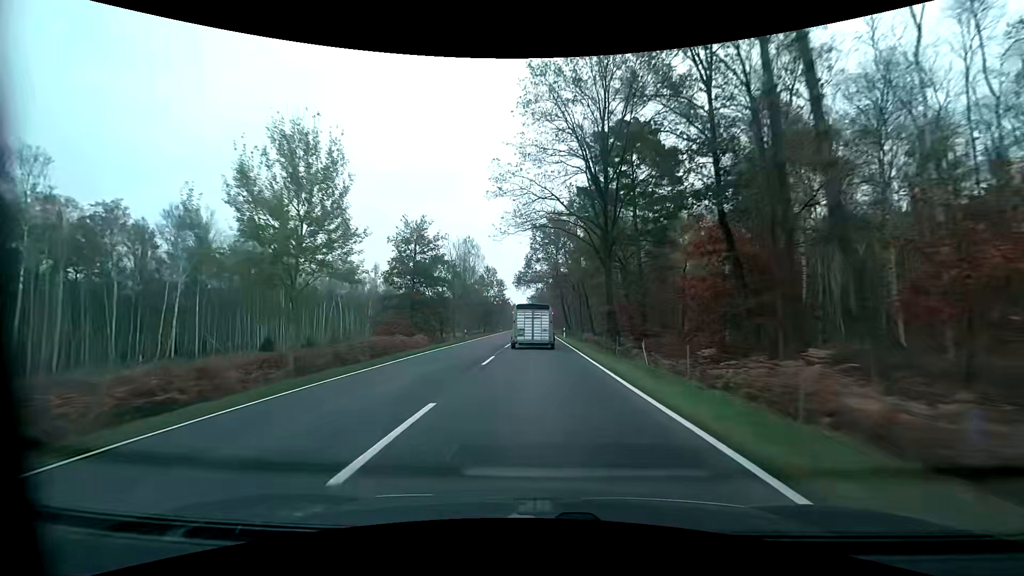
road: primary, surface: asphalt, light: Day
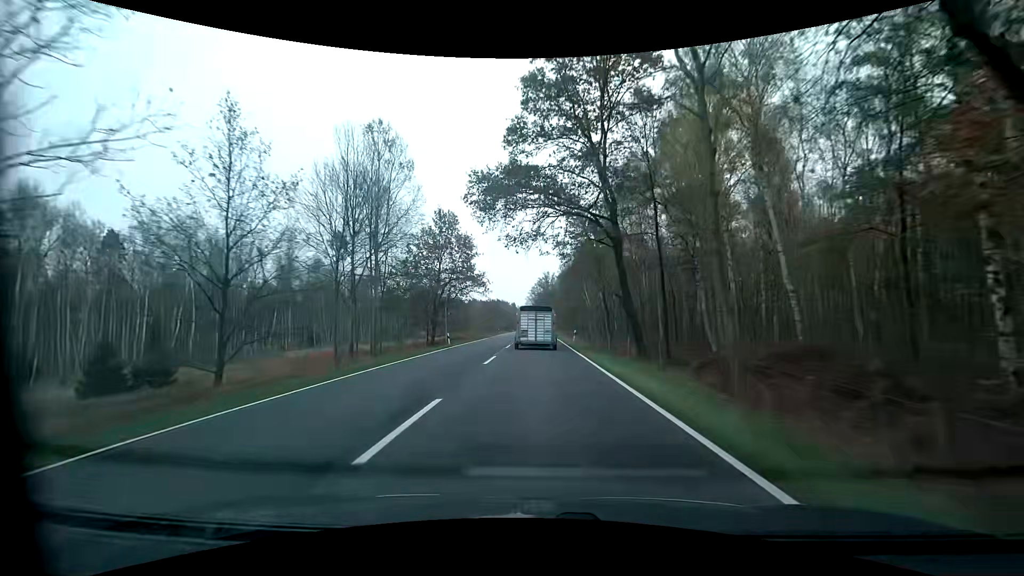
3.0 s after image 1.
(+0.1, +59.3) m; 0°
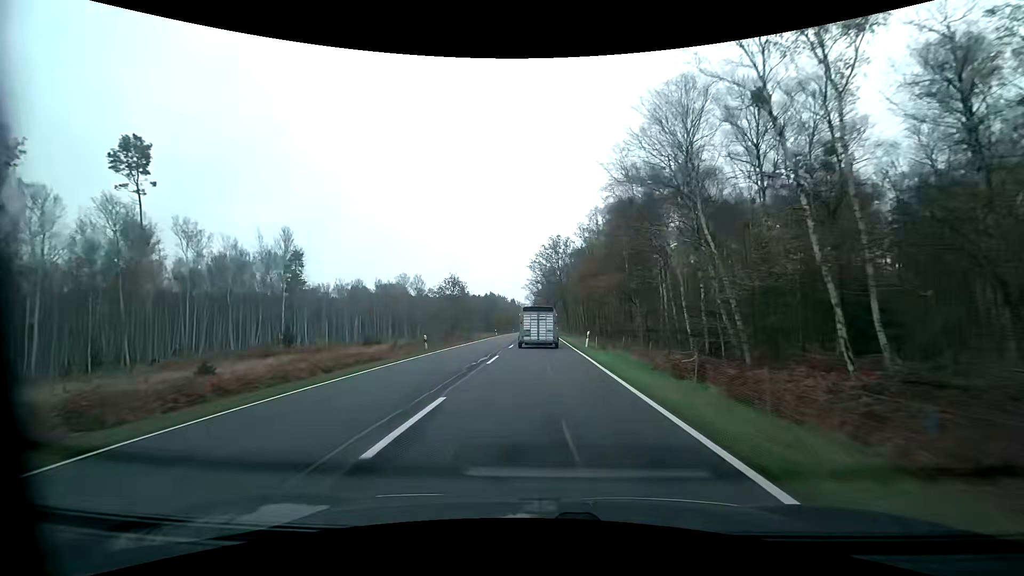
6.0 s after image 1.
(-0.2, +59.7) m; -1°
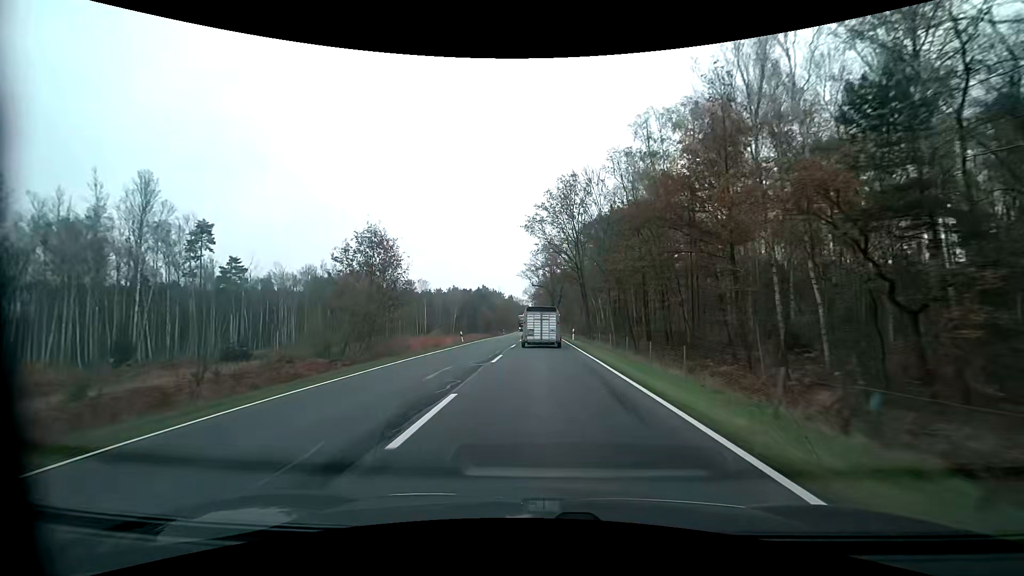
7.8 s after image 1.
(0.0, +35.9) m; 0°
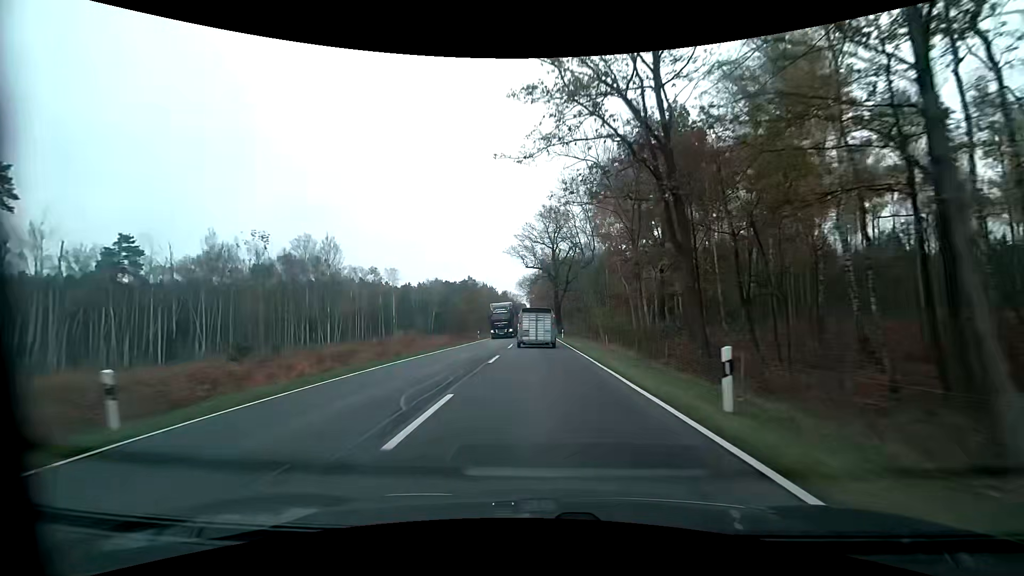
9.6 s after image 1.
(+0.1, +35.8) m; 0°
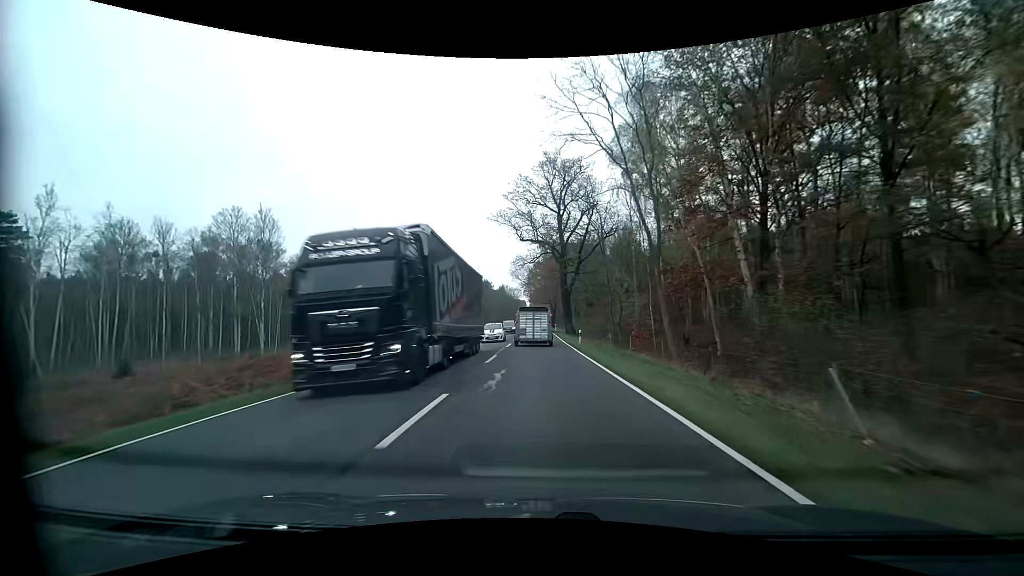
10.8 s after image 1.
(0.0, +24.0) m; 0°
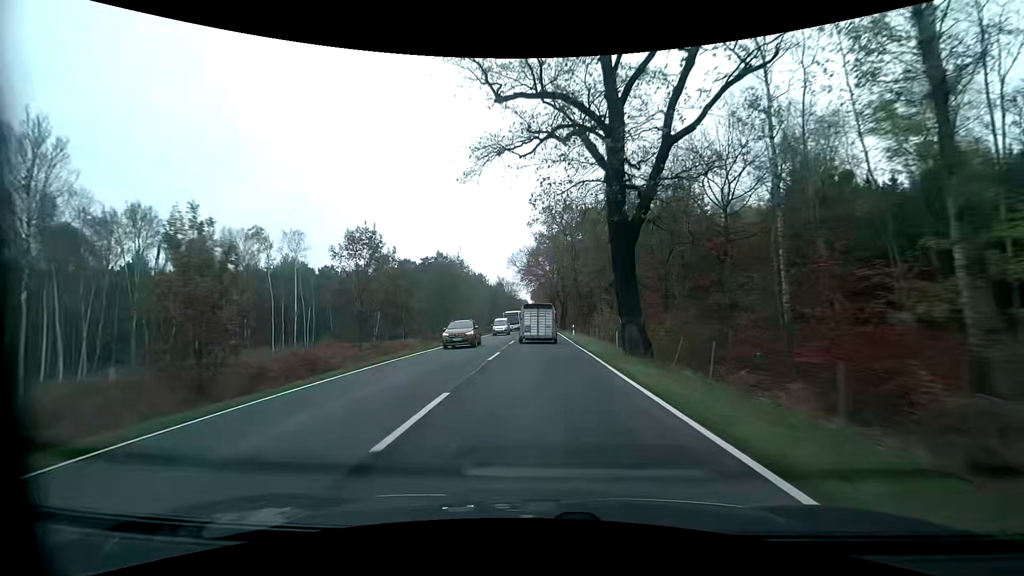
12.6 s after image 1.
(-0.3, +36.2) m; -1°
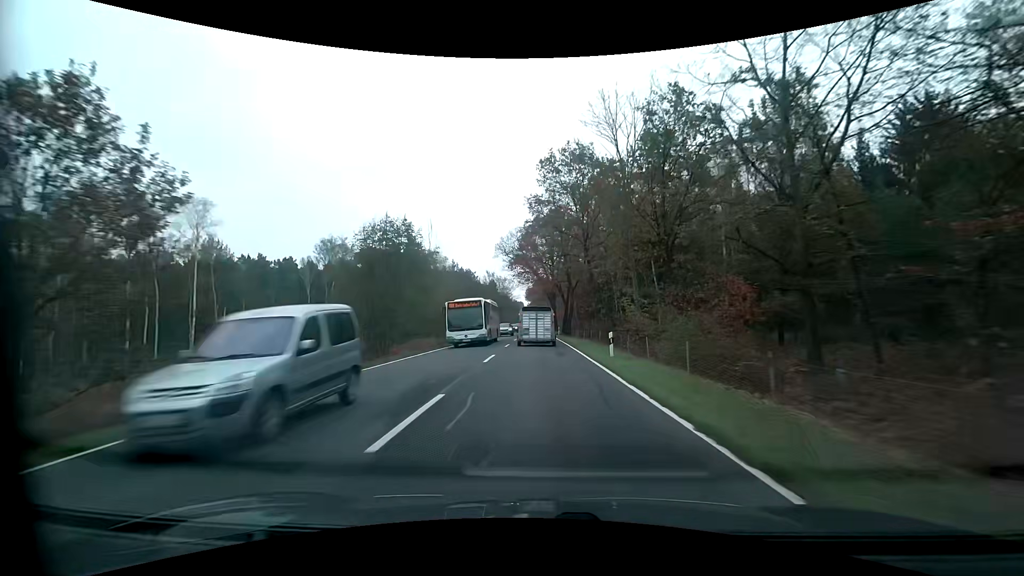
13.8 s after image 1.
(+0.2, +24.1) m; +1°
(0, +10) (0, +20) (0, +30) (0, +40) (0, +50) (0, +60) (0, +70) (0, +80) (0, +90) (0, +100) m
